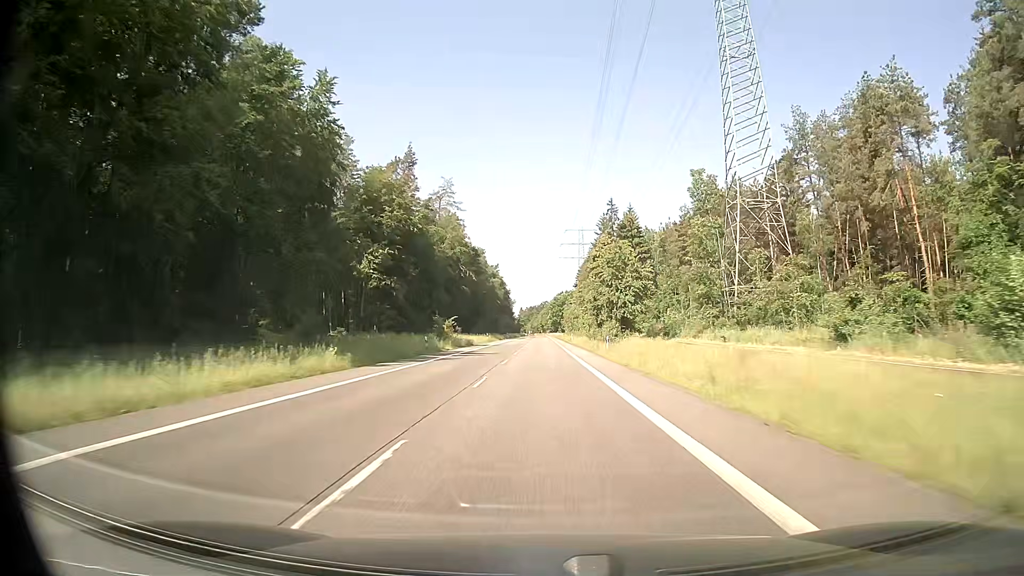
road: secondary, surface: asphalt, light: Day
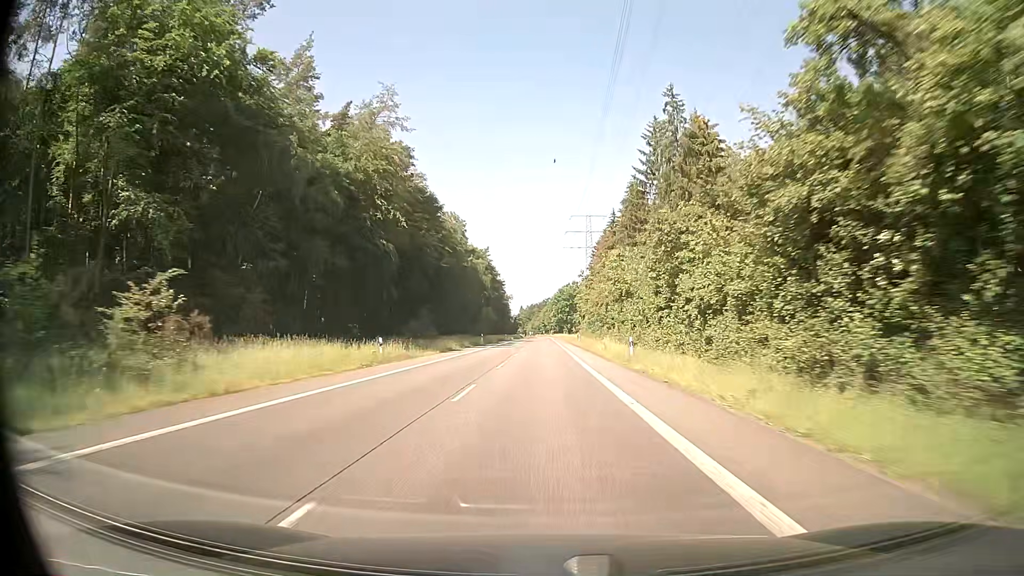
(-0.2, +63.1) m; 0°
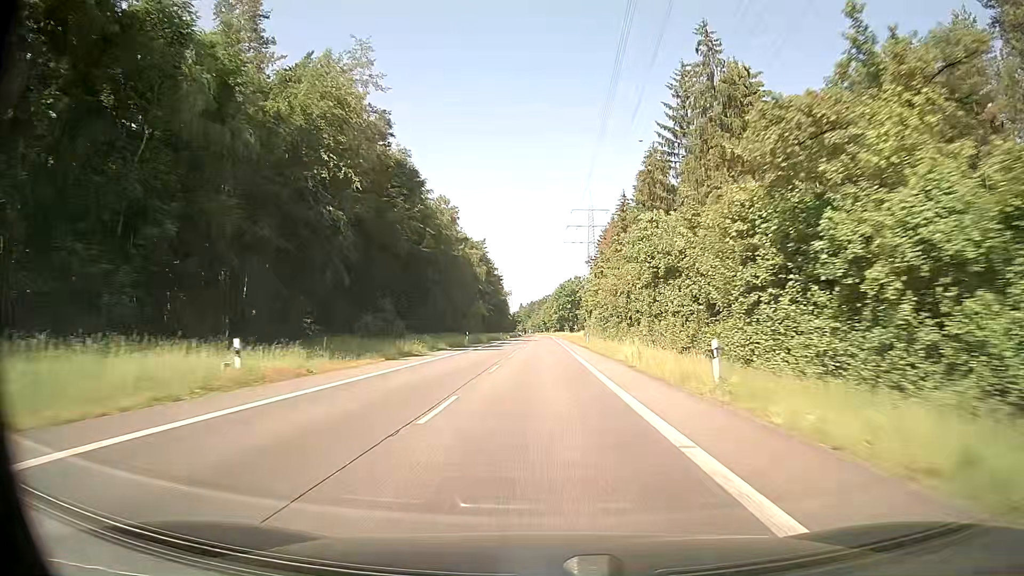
(0.0, +15.8) m; 0°
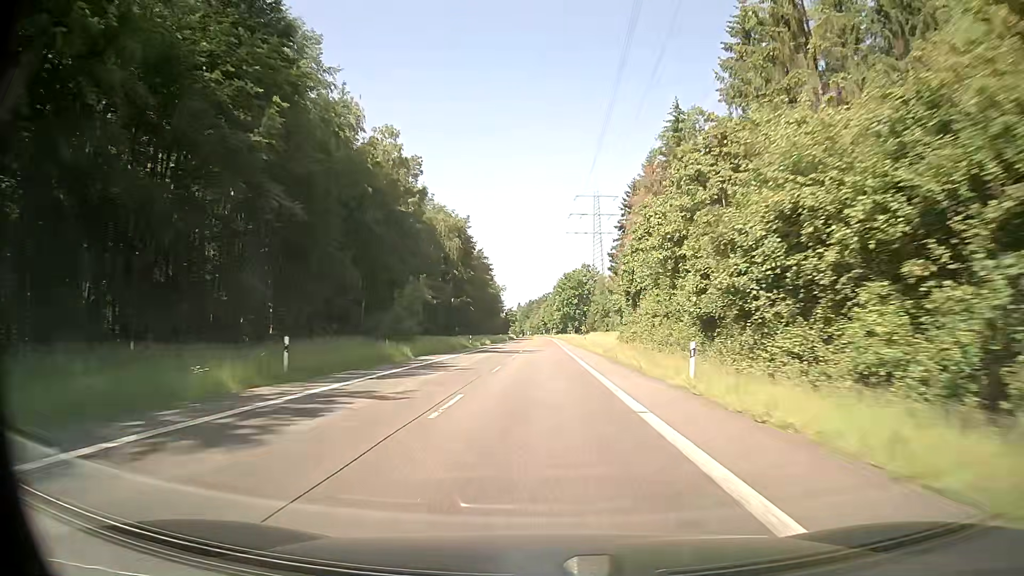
(0.0, +47.3) m; 0°
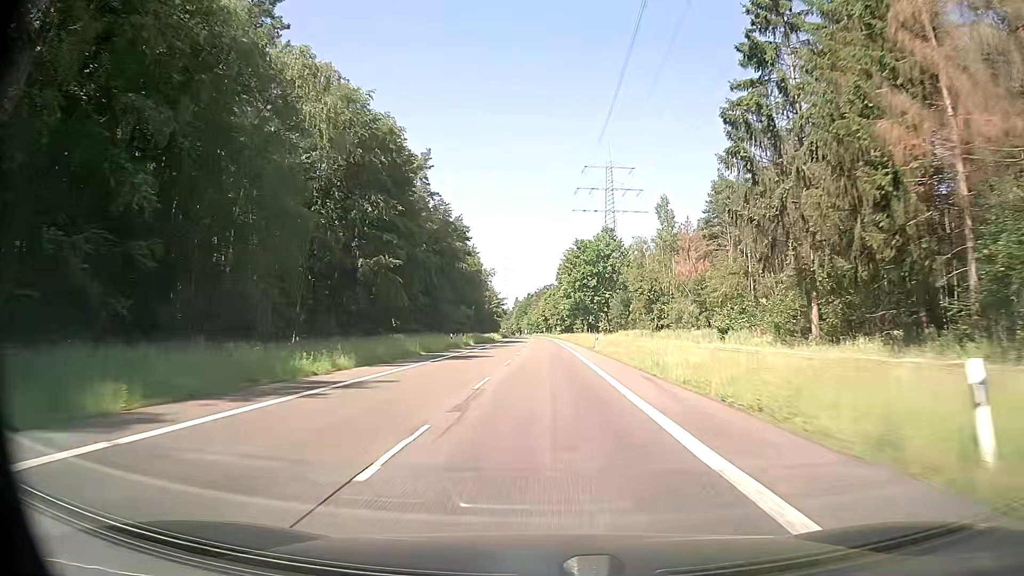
(0.0, +63.1) m; 0°
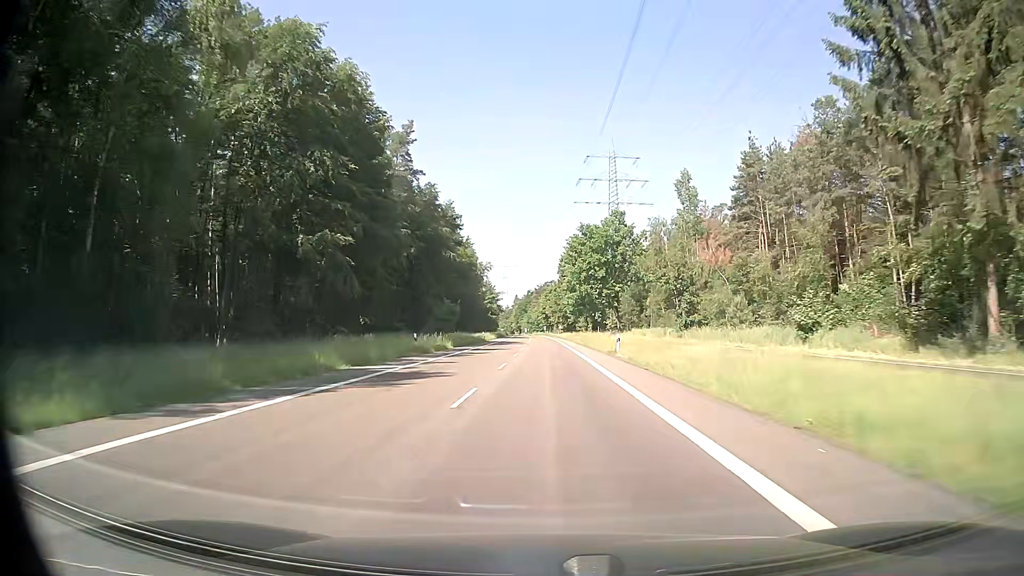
(0.0, +15.7) m; 0°
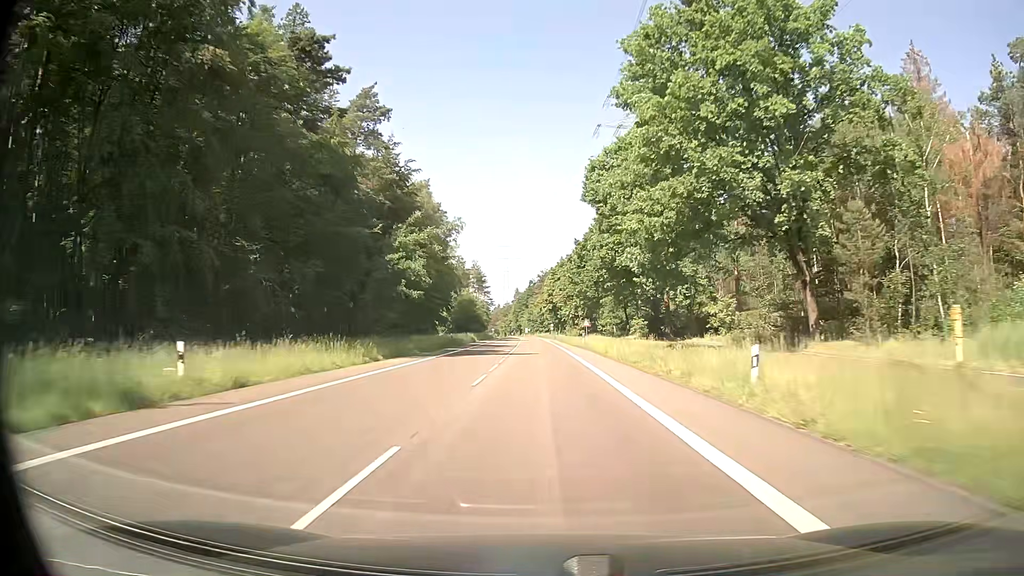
(0.0, +76.0) m; 0°
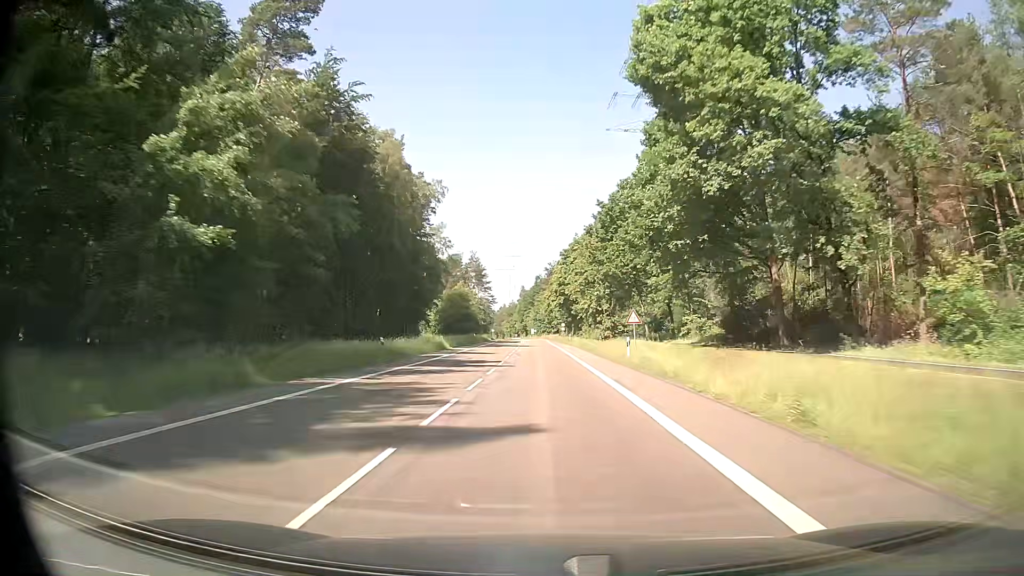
(-0.1, +29.4) m; -1°
(0, +10) (0, +20) (0, +30) (0, +40) (0, +50) (0, +60) (0, +70) (0, +80) (0, +90) (0, +100) m
